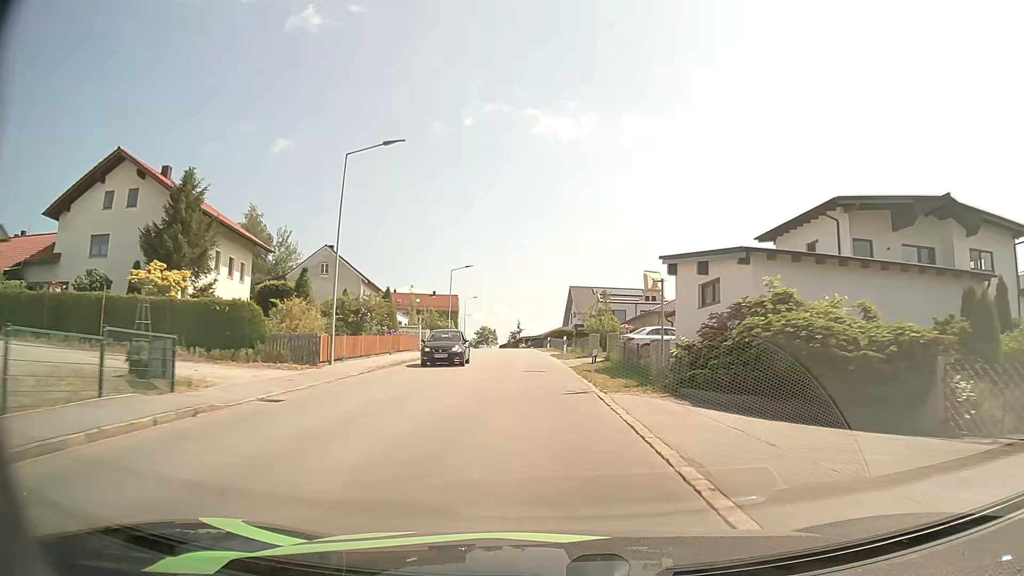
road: tertiary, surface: asphalt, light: Day
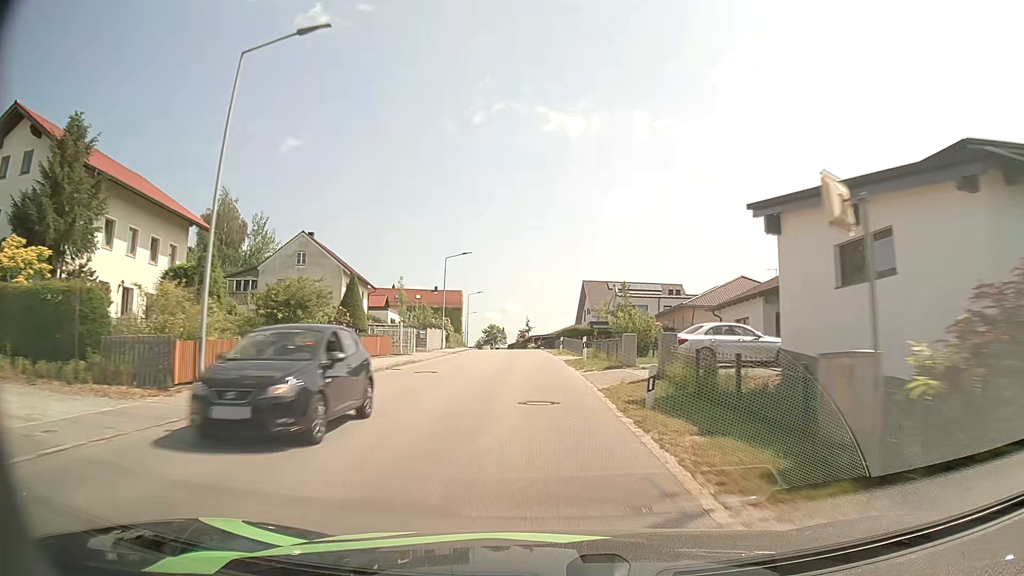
(0.0, +9.9) m; -1°
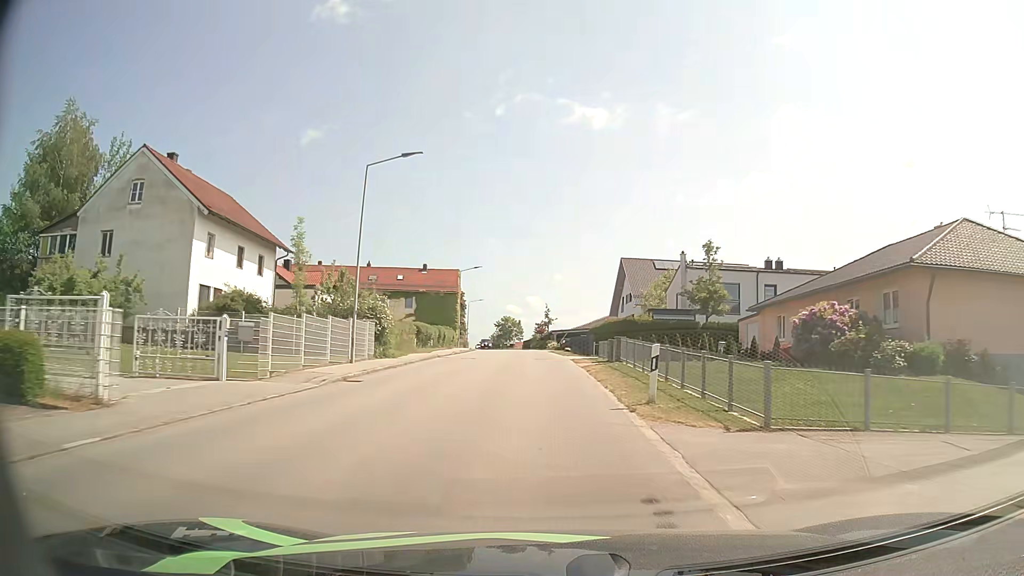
(-0.7, +29.7) m; -2°
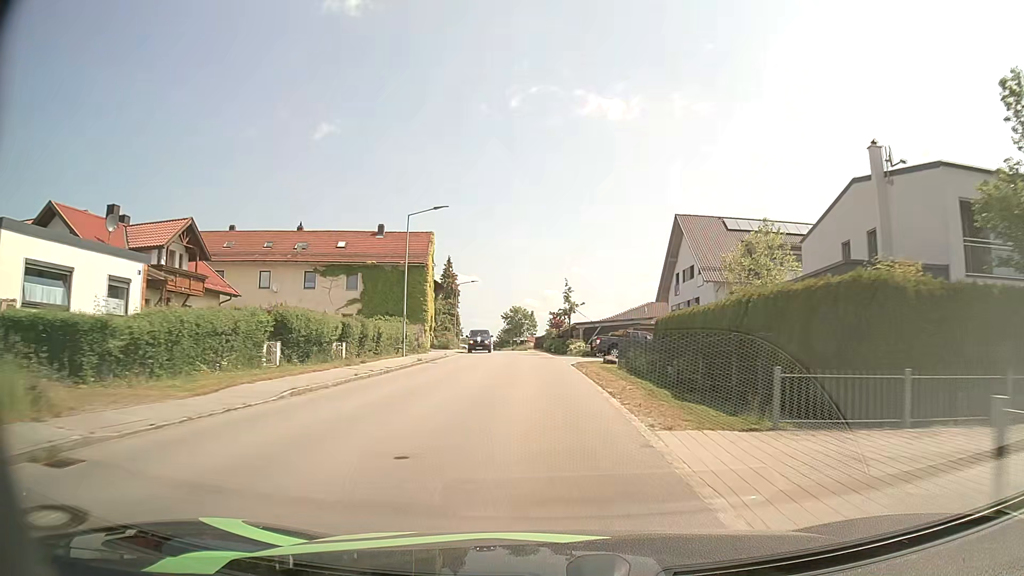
(-0.2, +30.1) m; -1°
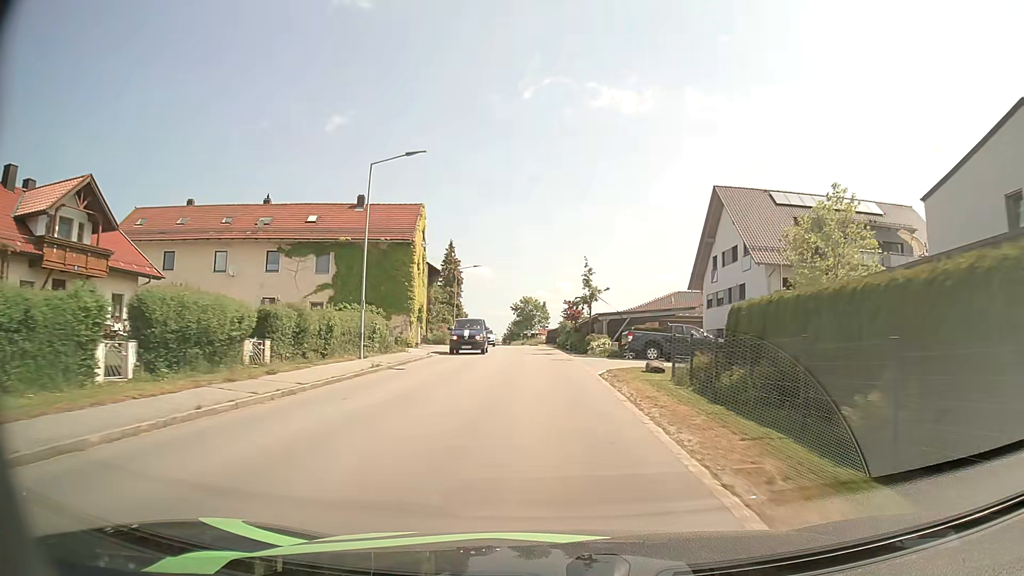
(-0.1, +10.1) m; -1°
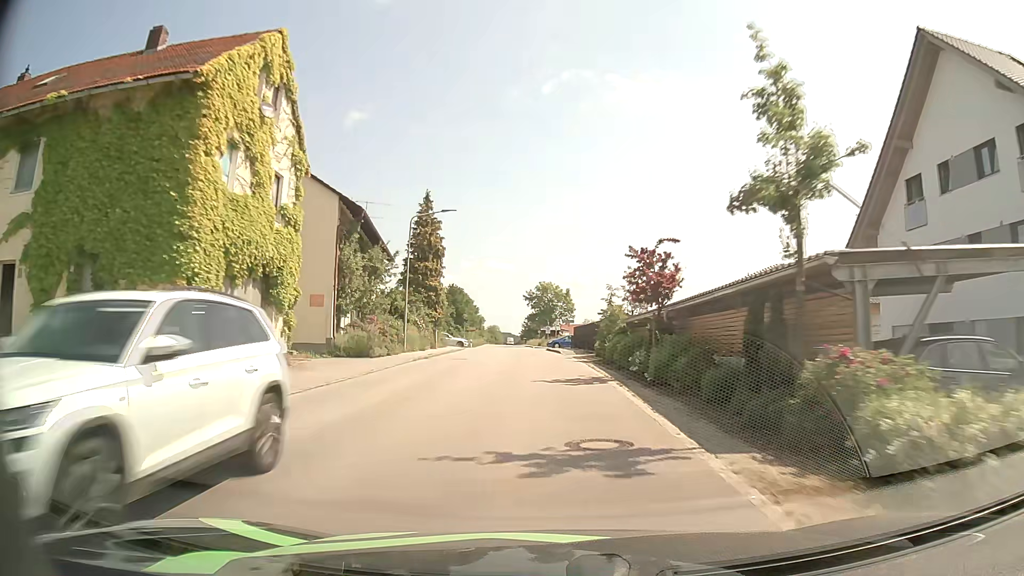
(-0.4, +29.4) m; -2°
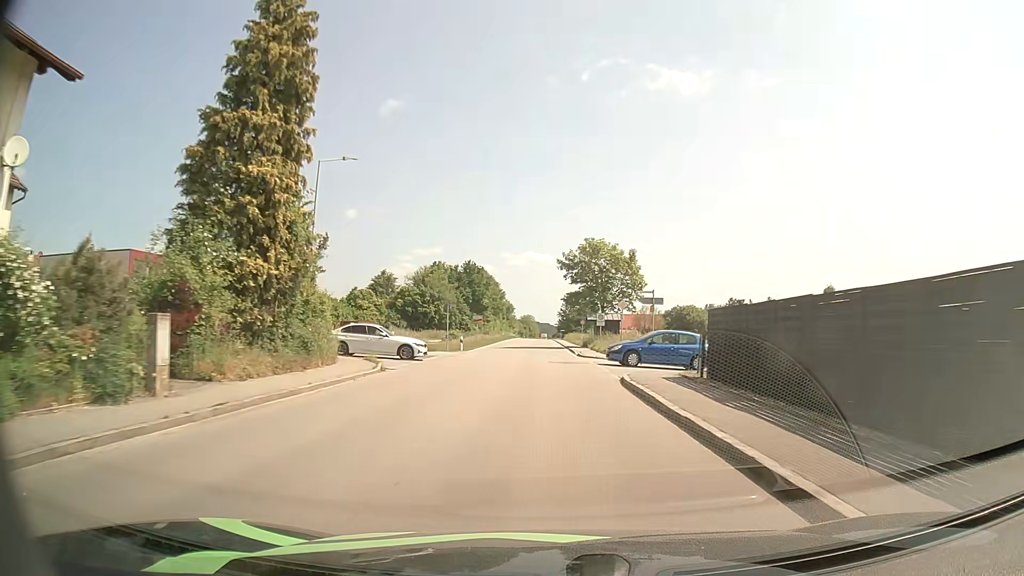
(-1.0, +38.4) m; -3°
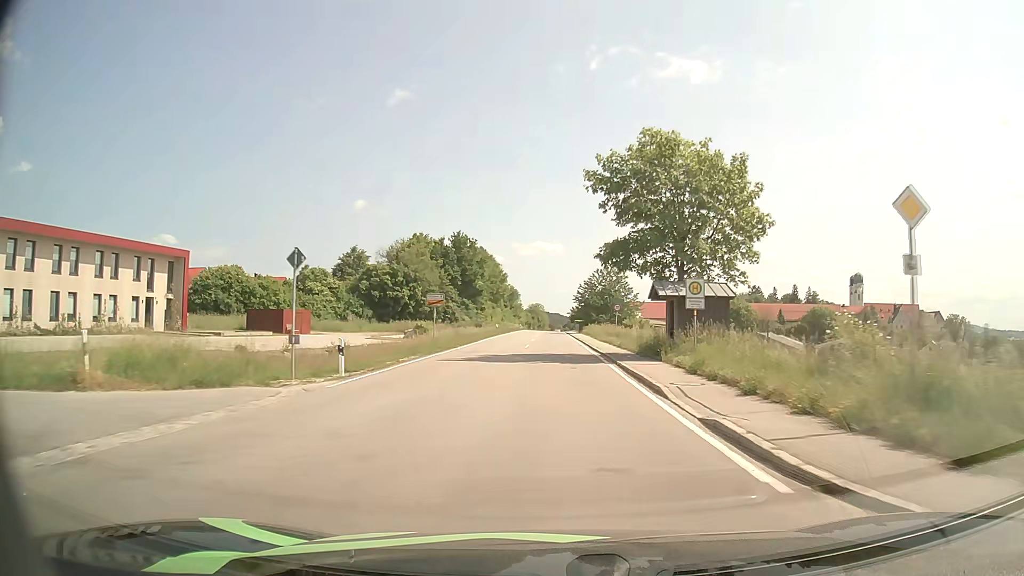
(-0.4, +29.4) m; -1°
(0, +10) (0, +20) (0, +30) (0, +40) (0, +50) (0, +60) (+1, +70) (+1, +80) (+1, +90) (+1, +100) m
